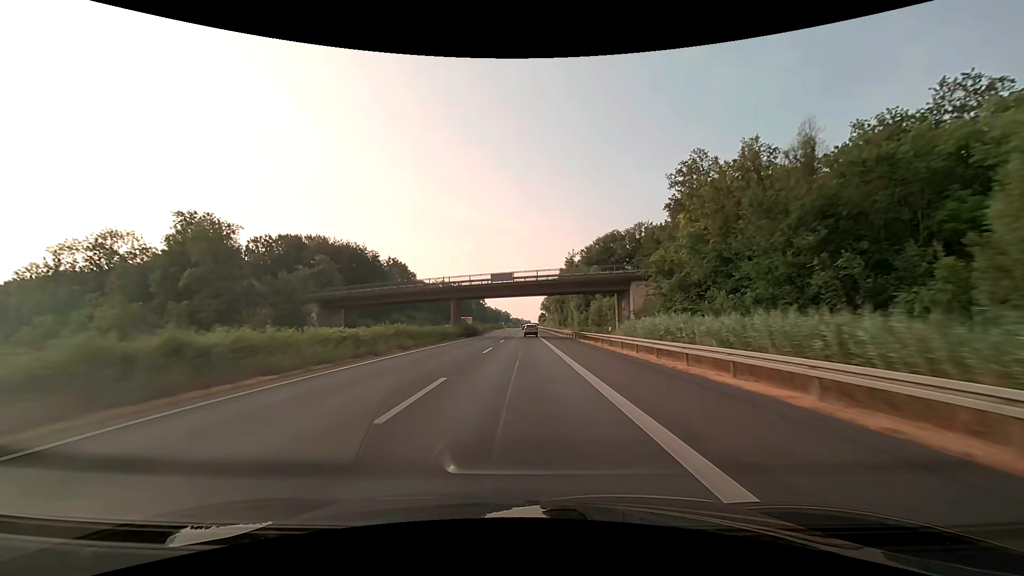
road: motorway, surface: asphalt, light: Day
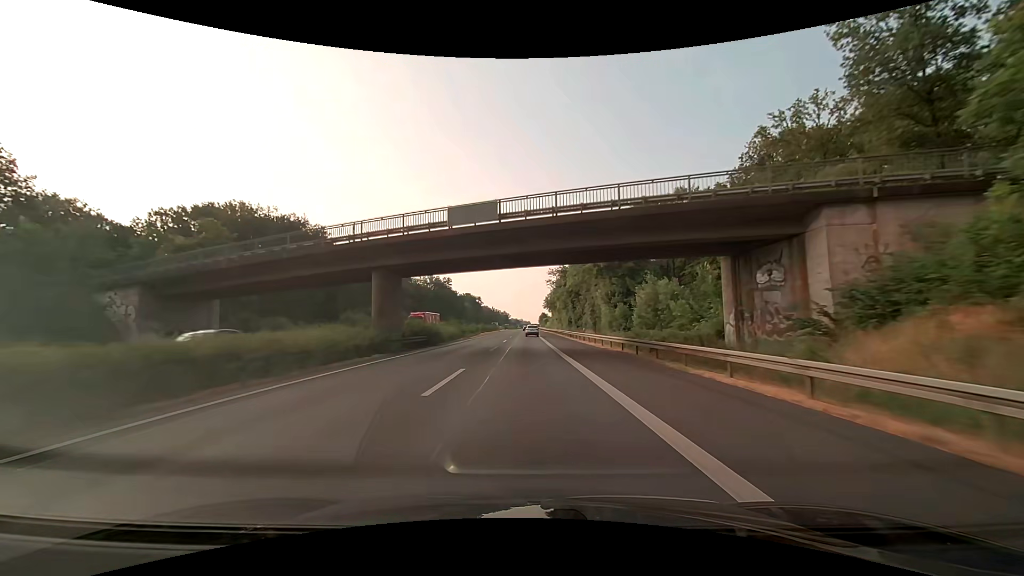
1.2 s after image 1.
(0.0, +31.7) m; 0°
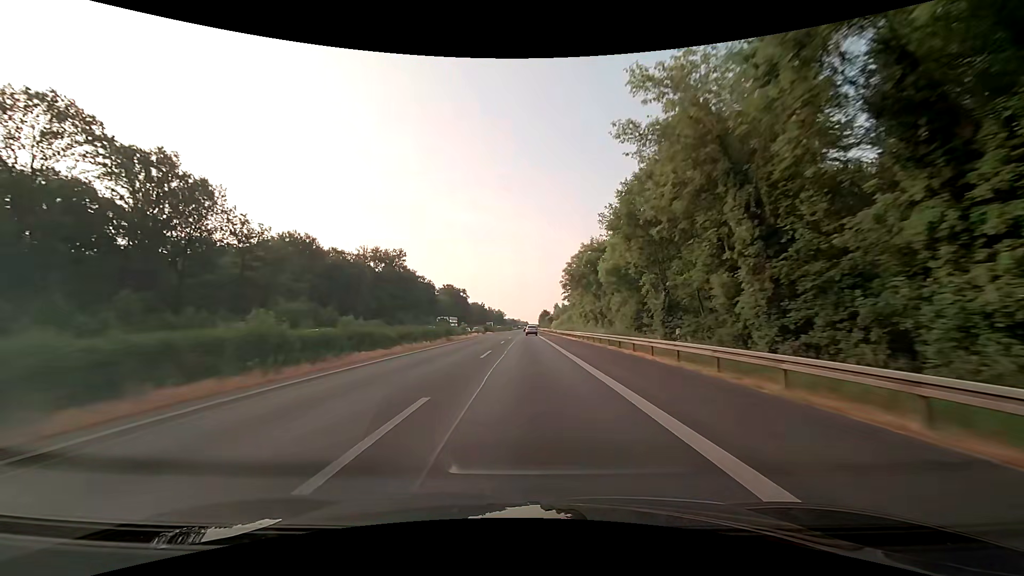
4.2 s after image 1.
(+0.2, +79.1) m; 0°
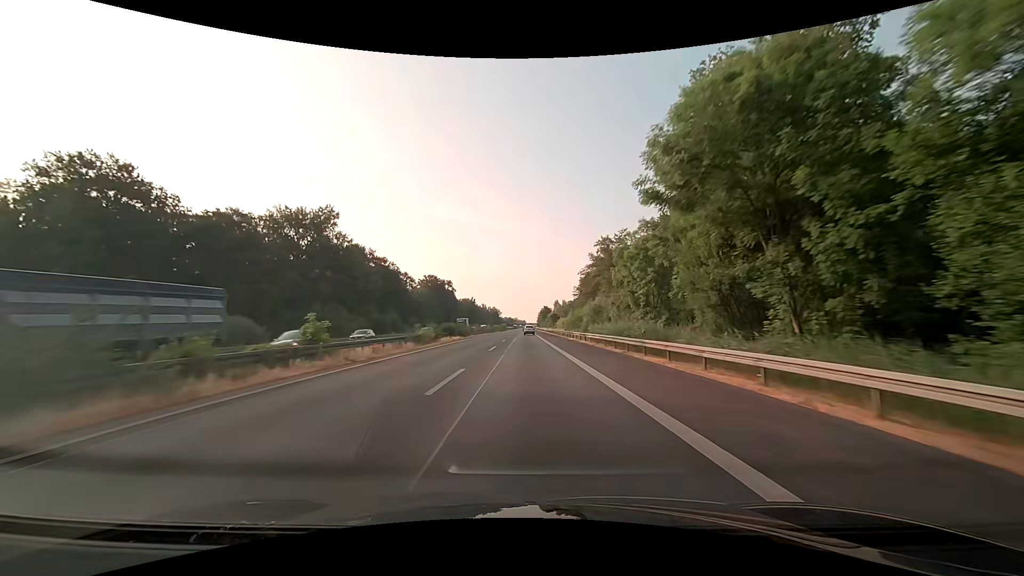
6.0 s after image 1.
(+0.1, +47.4) m; 0°
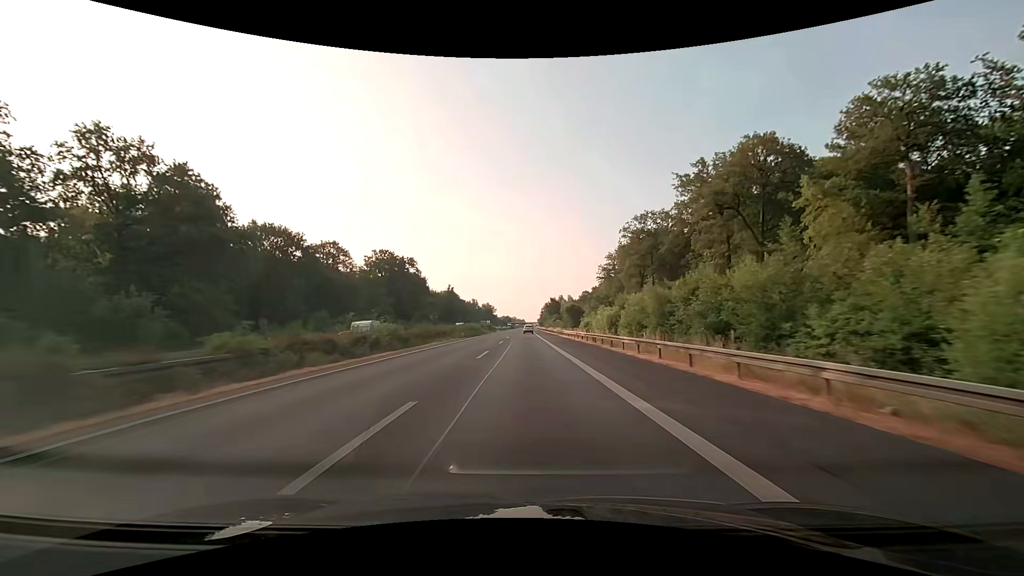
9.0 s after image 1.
(+0.1, +79.1) m; 0°
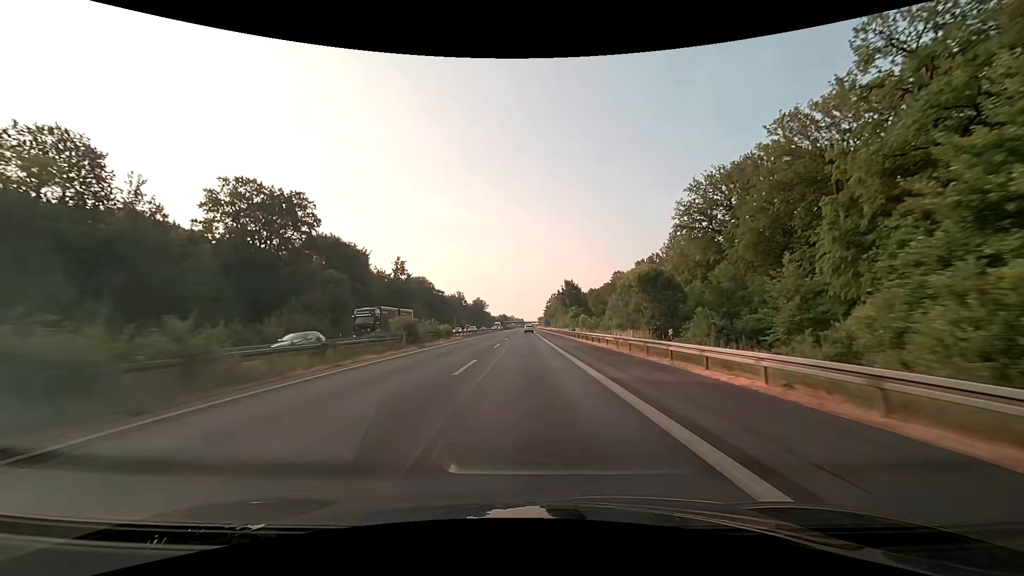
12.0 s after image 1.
(-0.2, +79.1) m; 0°
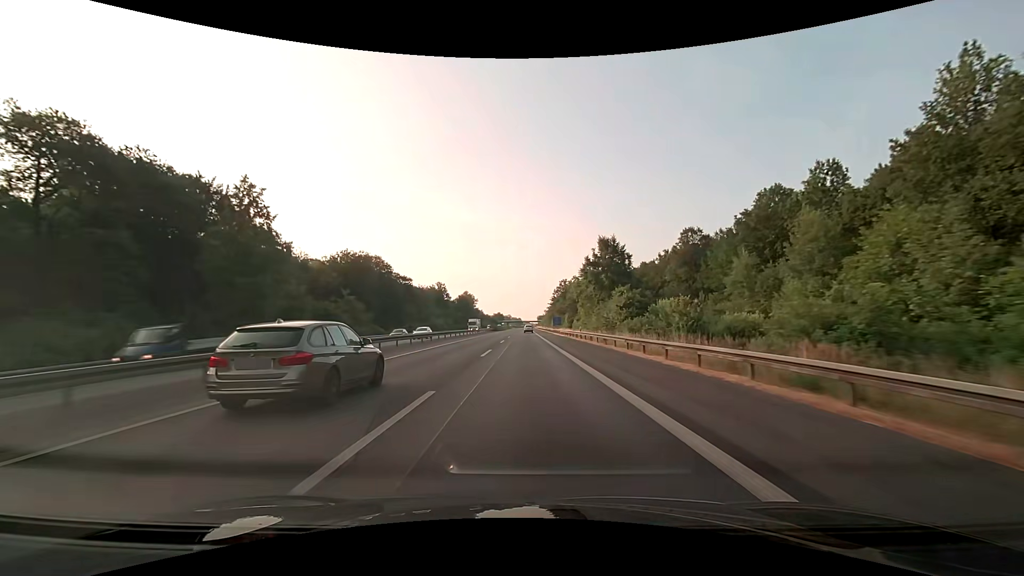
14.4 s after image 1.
(+0.1, +63.4) m; 0°
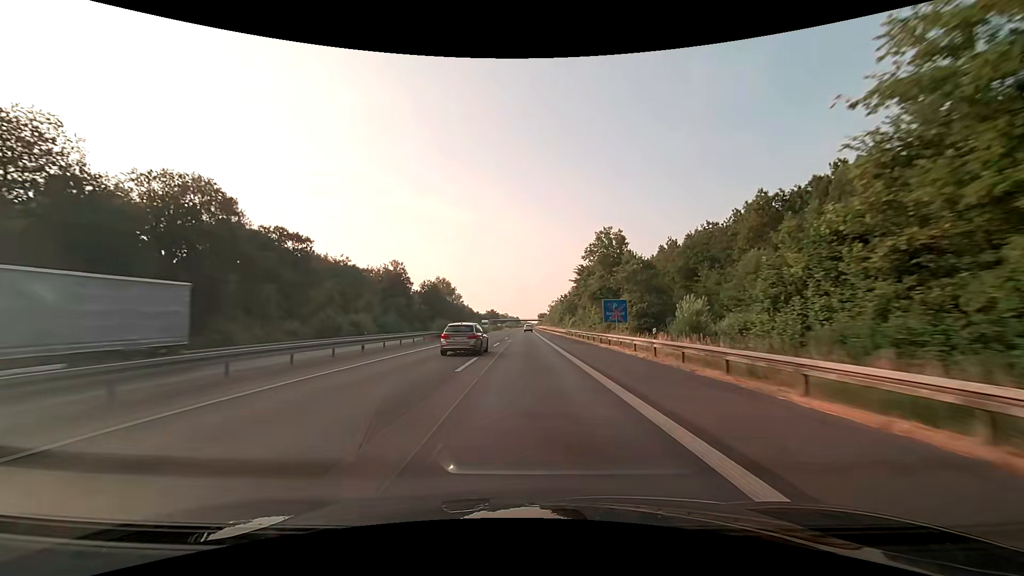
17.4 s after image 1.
(+0.2, +79.2) m; 0°
(0, +10) (0, +20) (0, +30) (0, +40) (0, +50) (0, +60) (0, +70) (+1, +80) (+1, +90) (+1, +100) m
